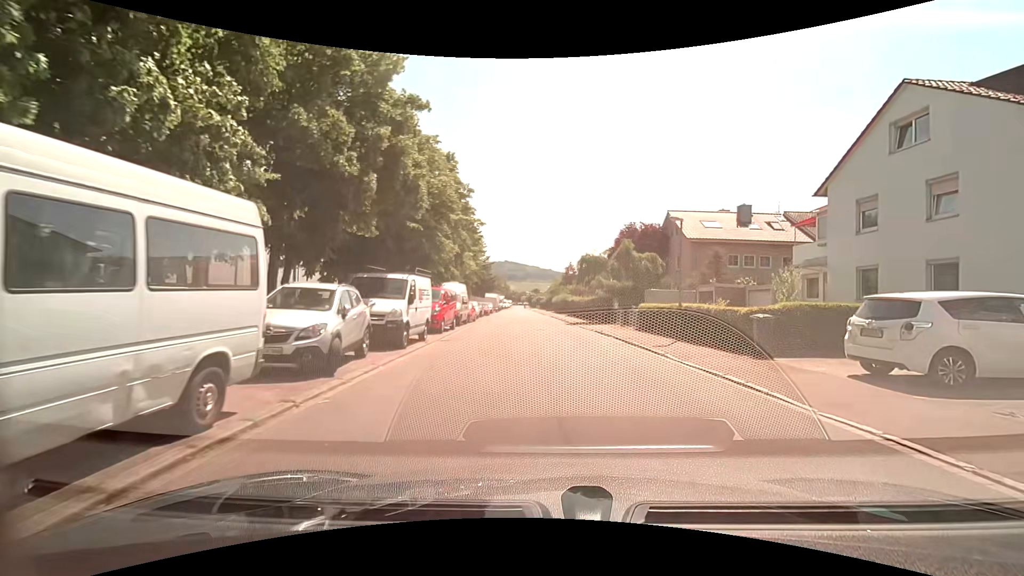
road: residential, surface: asphalt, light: Day
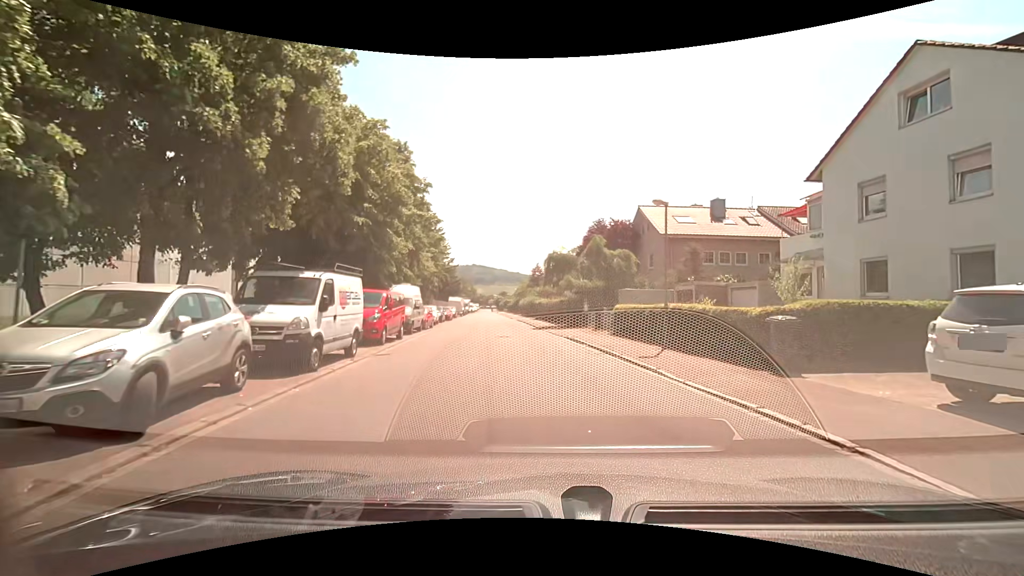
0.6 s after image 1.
(+0.2, +3.4) m; +5°
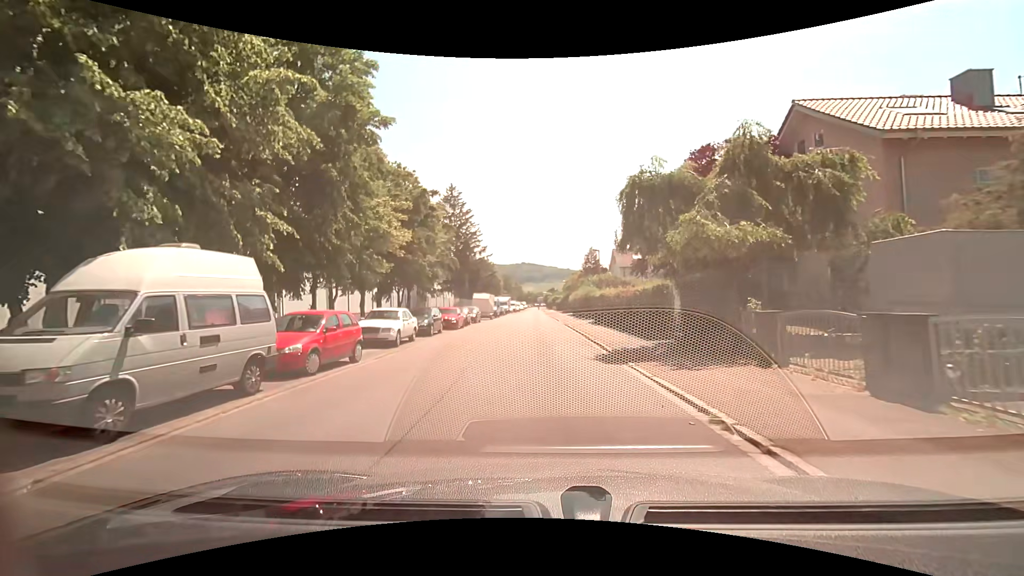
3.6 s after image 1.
(-1.0, +19.6) m; -7°
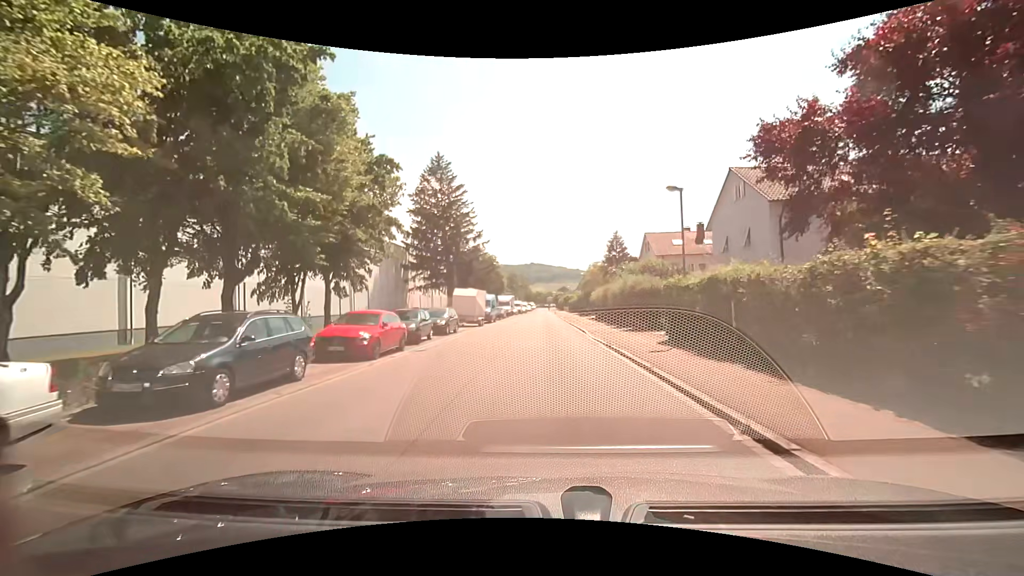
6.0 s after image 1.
(-0.3, +17.2) m; -2°
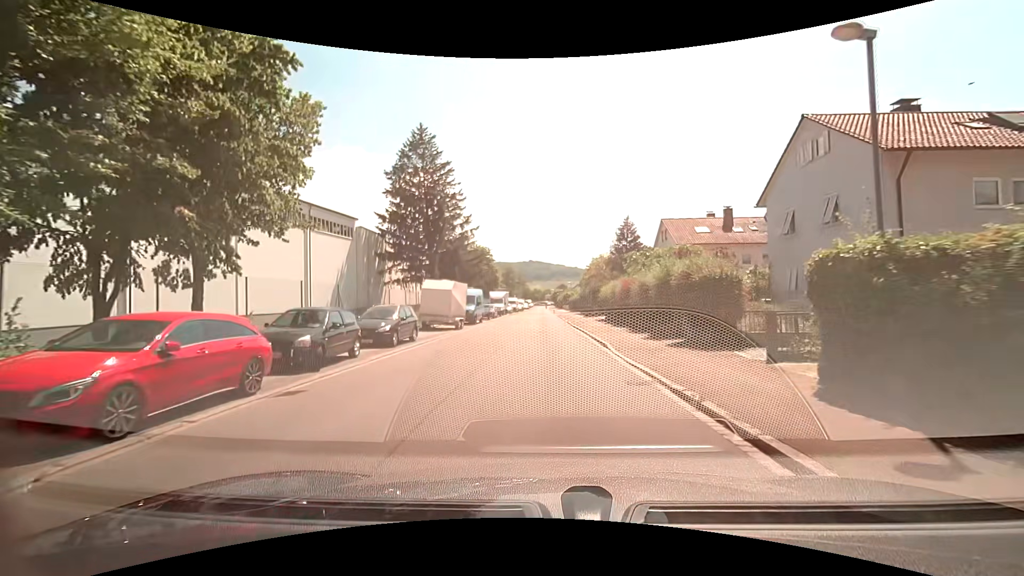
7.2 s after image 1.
(+0.1, +8.9) m; +2°
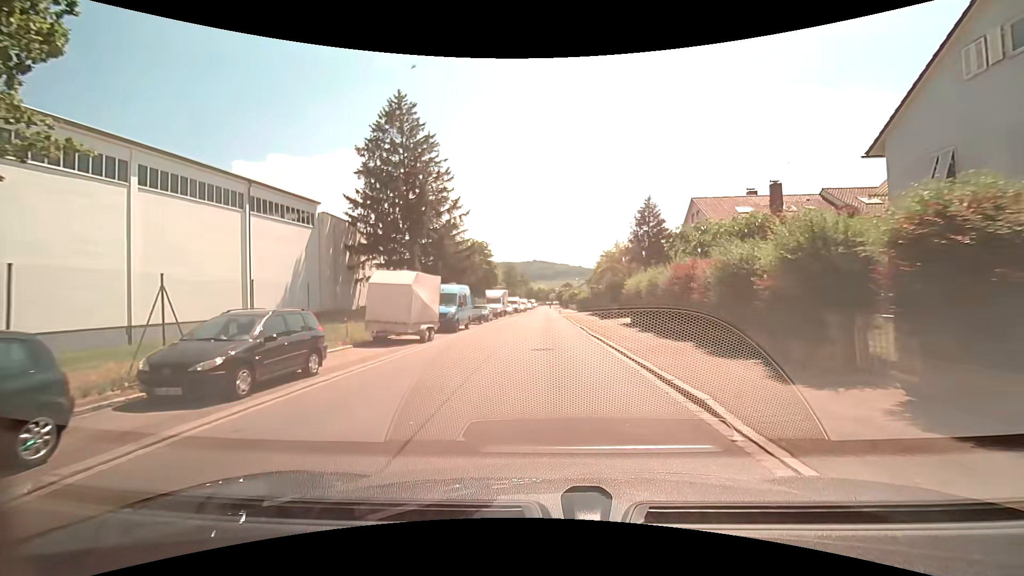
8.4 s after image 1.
(-0.2, +9.0) m; -1°
